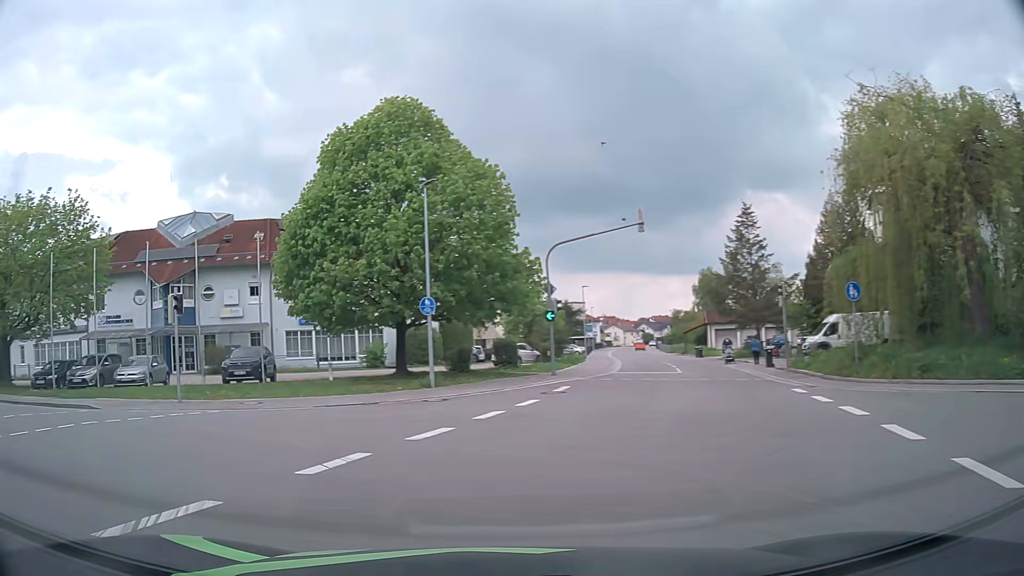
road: tertiary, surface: asphalt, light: Day
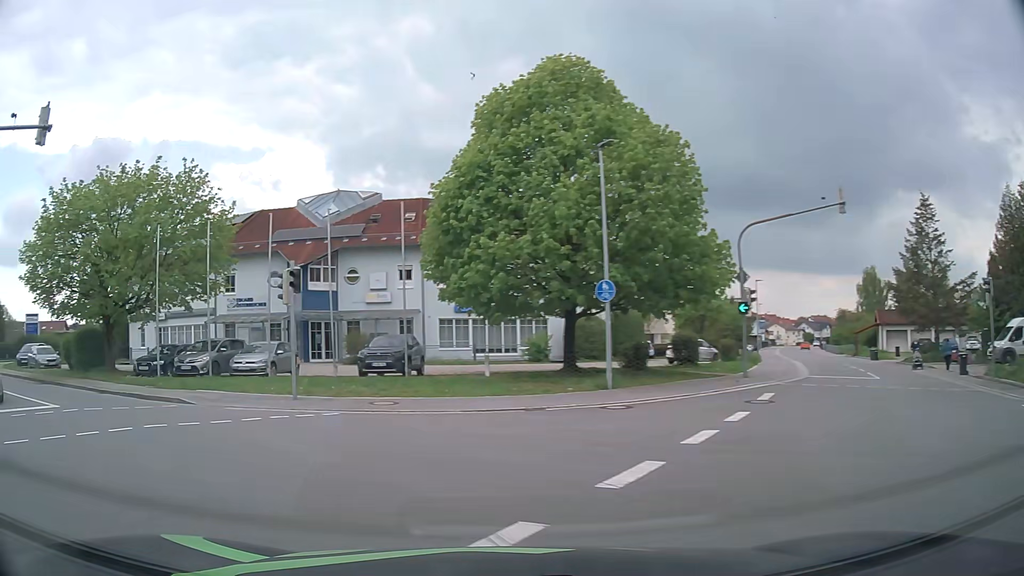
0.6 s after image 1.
(-0.4, +3.9) m; -13°
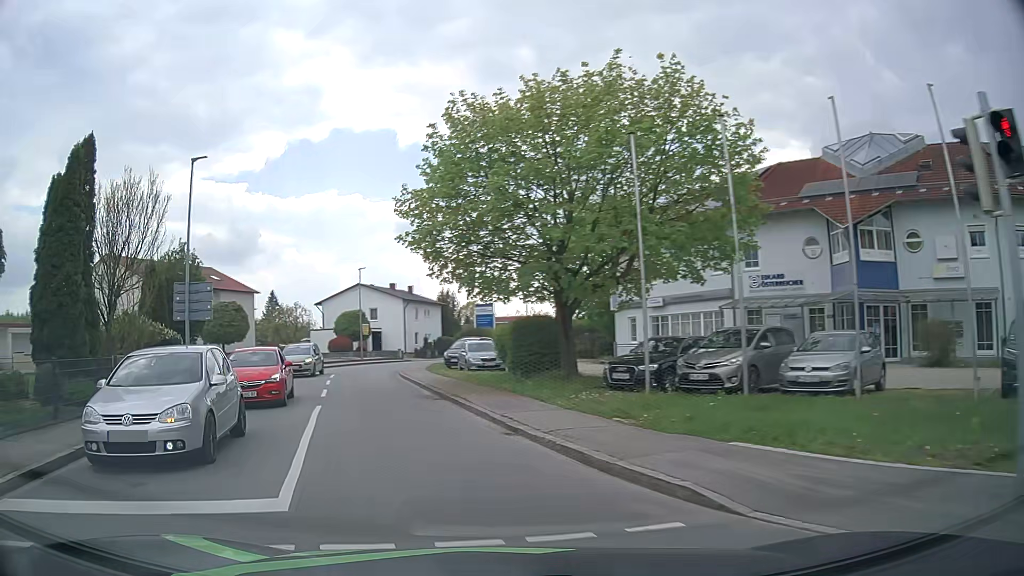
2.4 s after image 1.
(-4.3, +11.0) m; -42°
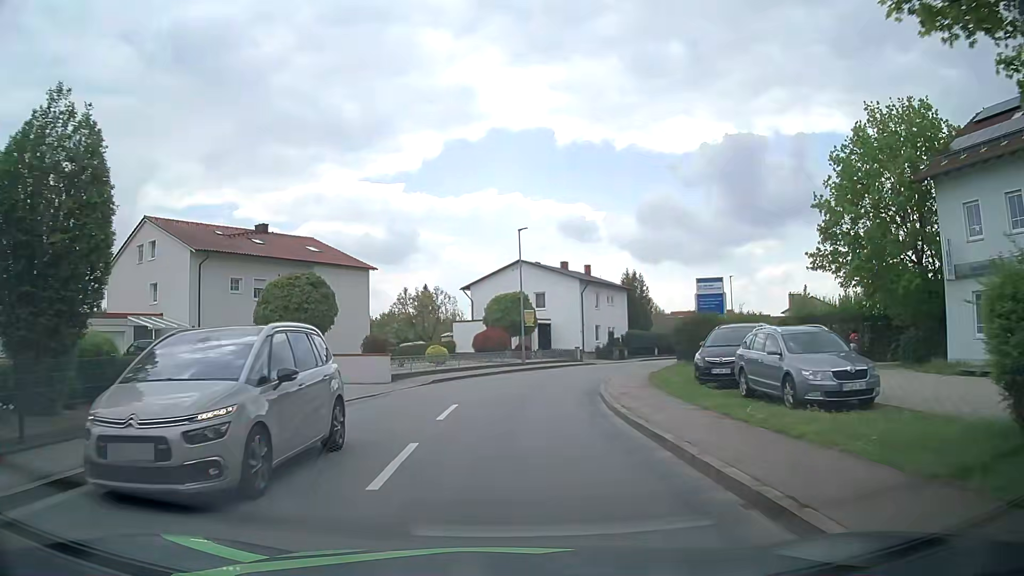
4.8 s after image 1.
(-4.1, +19.0) m; -16°
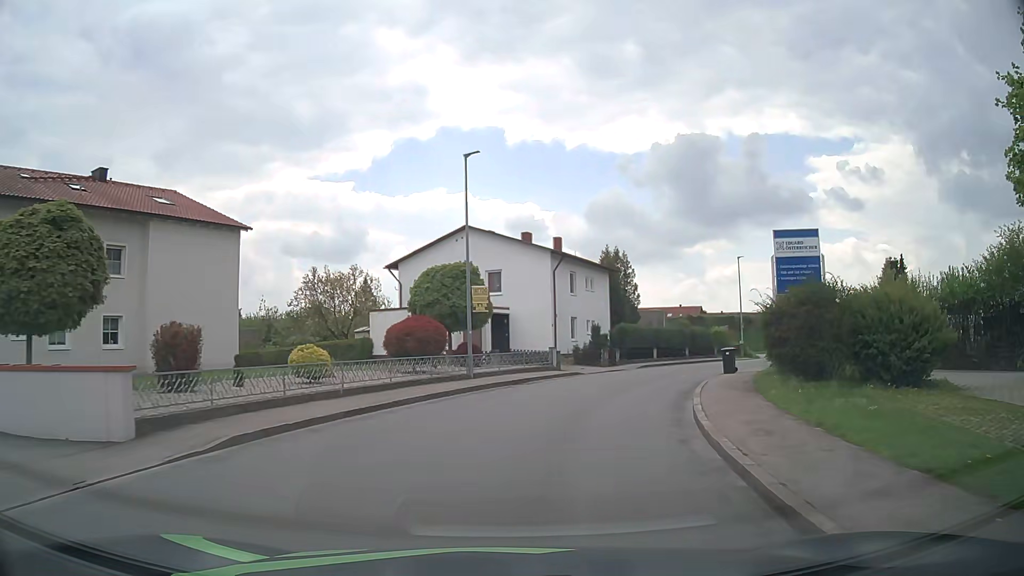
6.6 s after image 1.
(+0.4, +16.3) m; +4°
(+1, +10) (+3, +20) (+7, +29) (+13, +37) (+19, +45) (+26, +52) (+33, +59) (+40, +67) (+47, +74) (+54, +80) m
